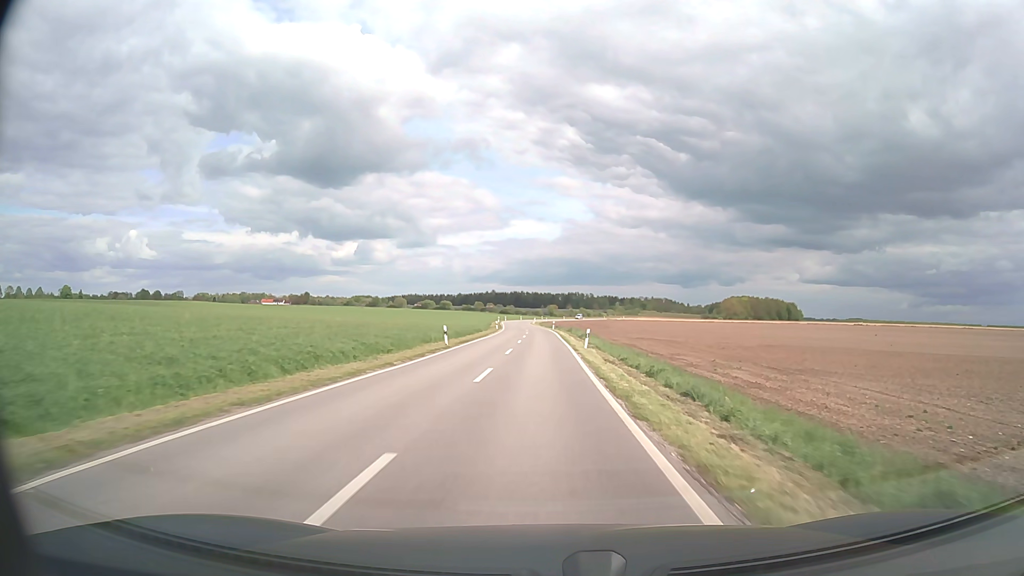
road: unclassified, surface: asphalt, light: Day
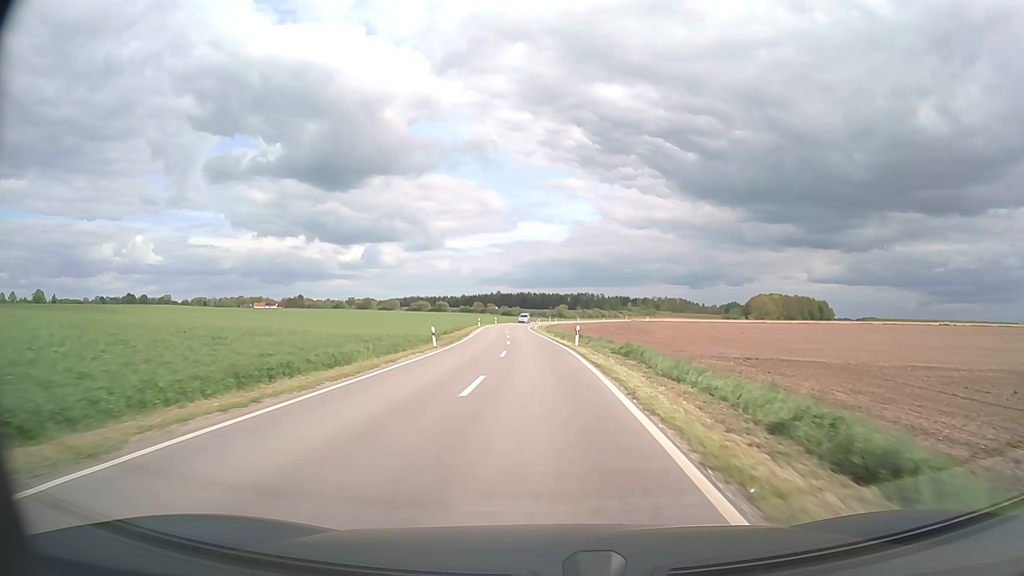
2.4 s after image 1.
(-0.2, +51.7) m; -1°
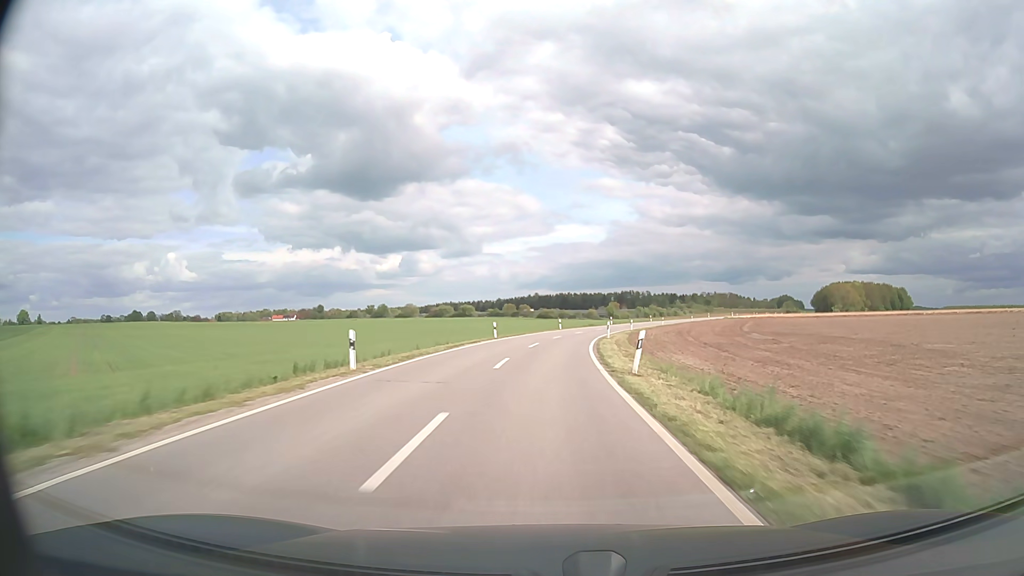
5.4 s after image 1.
(-2.4, +67.0) m; -3°
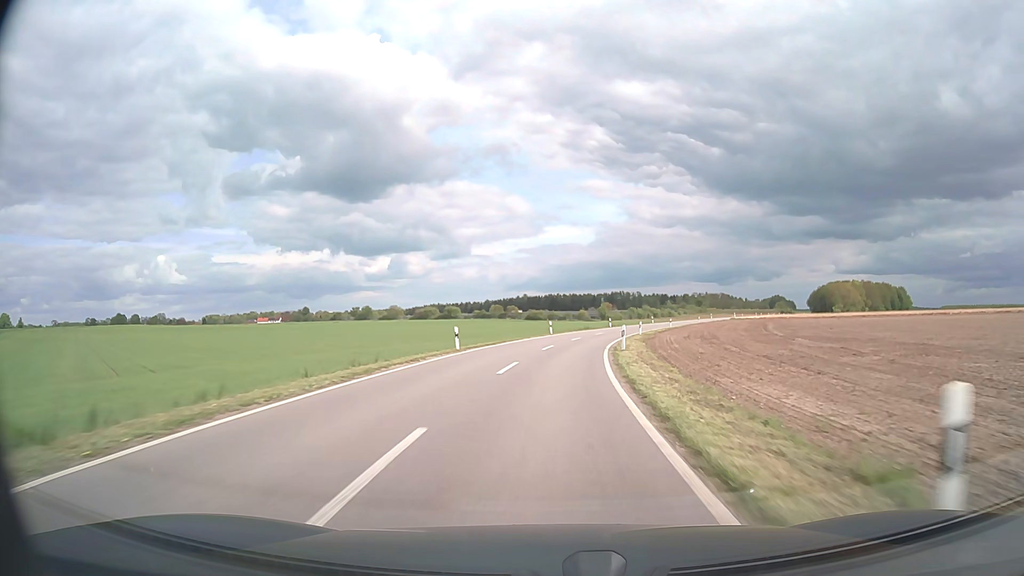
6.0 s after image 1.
(+0.1, +13.2) m; +1°
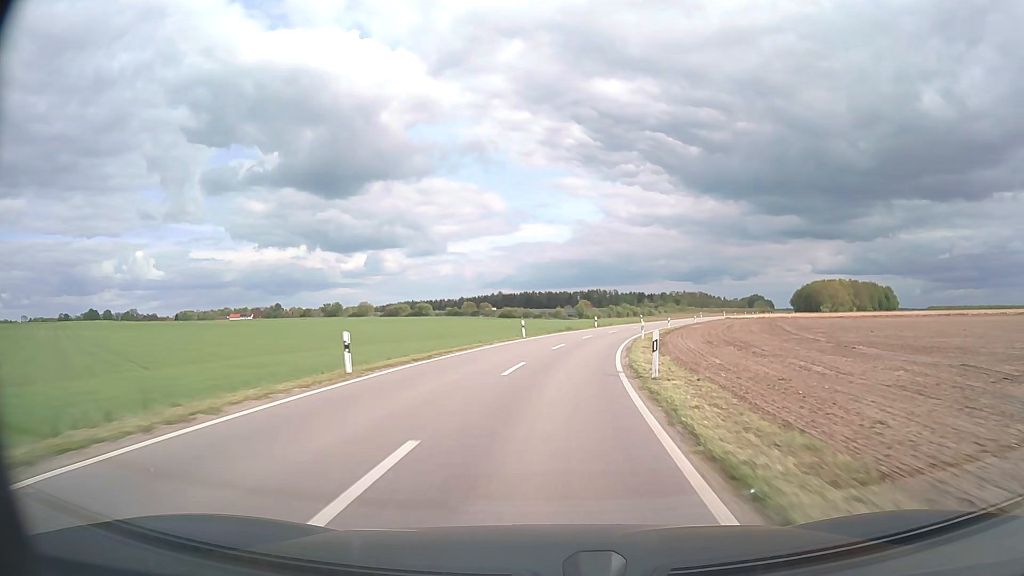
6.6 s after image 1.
(+0.2, +13.0) m; +2°
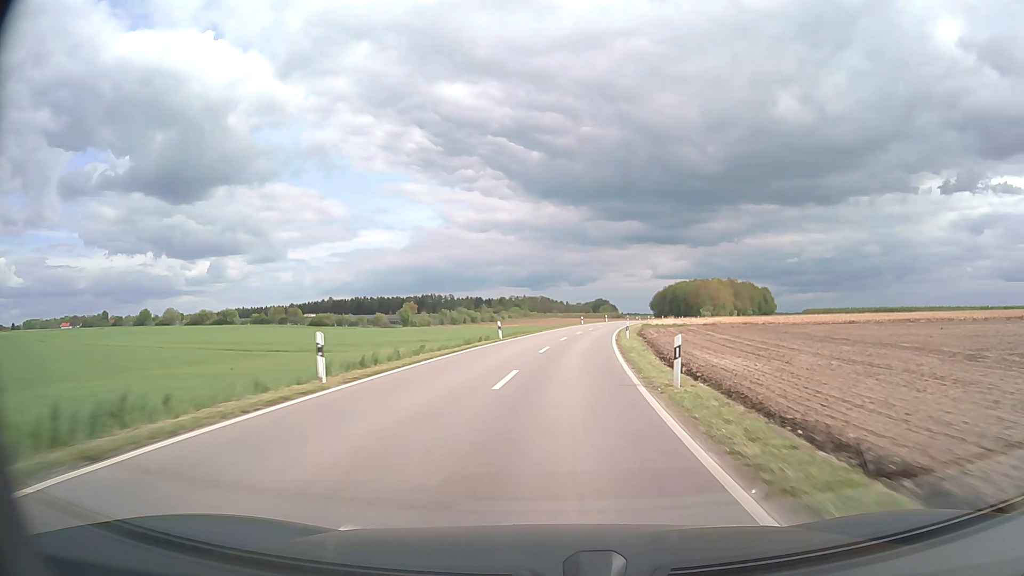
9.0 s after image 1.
(+5.7, +50.7) m; +14°
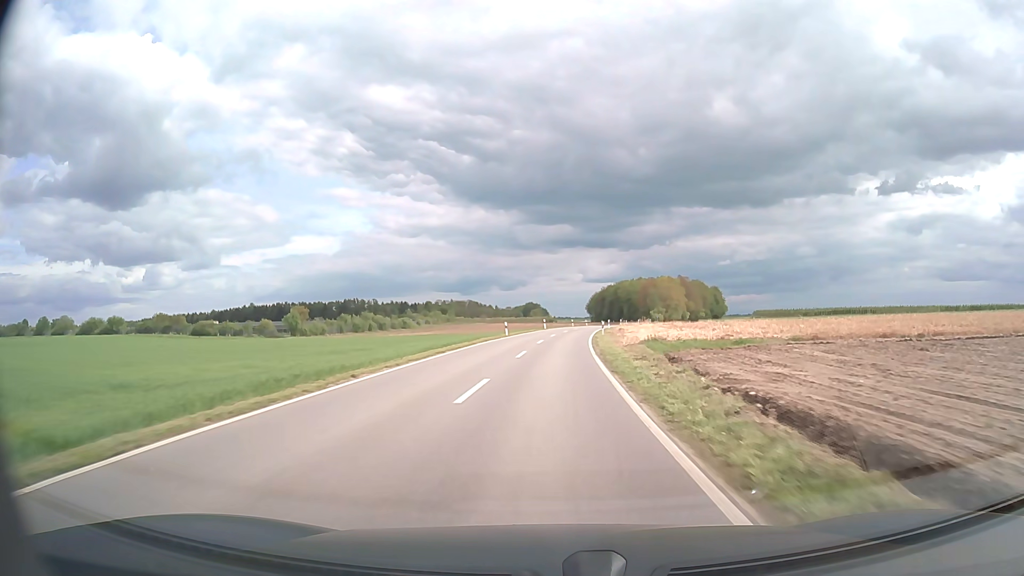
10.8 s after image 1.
(+2.4, +37.7) m; +6°
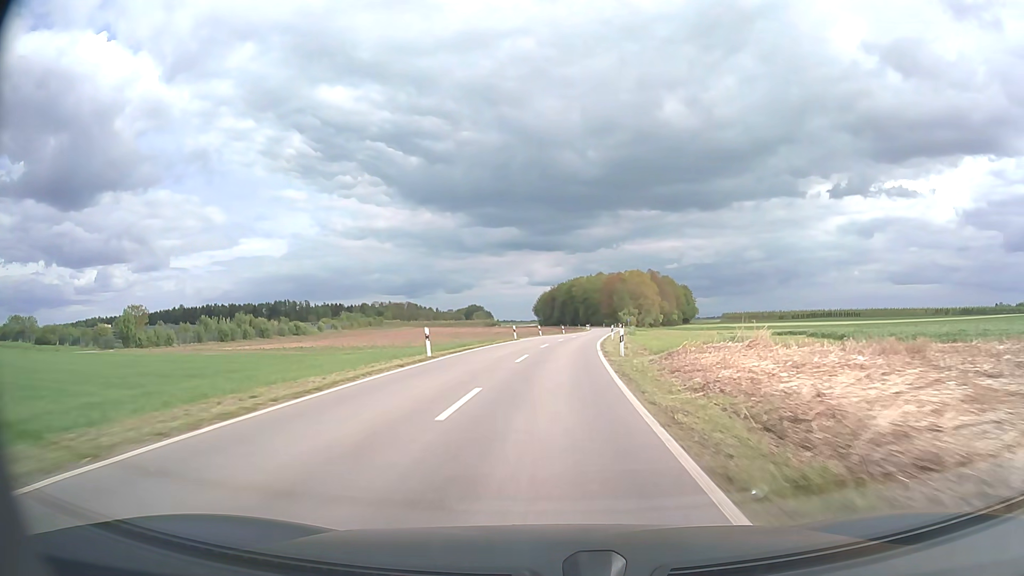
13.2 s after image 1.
(+2.0, +50.0) m; +5°
(0, +10) (0, +20) (+1, +30) (+2, +40) (+3, +50) (+4, +60) (+5, +70) (+6, +80) (+7, +90) (+9, +100) m
